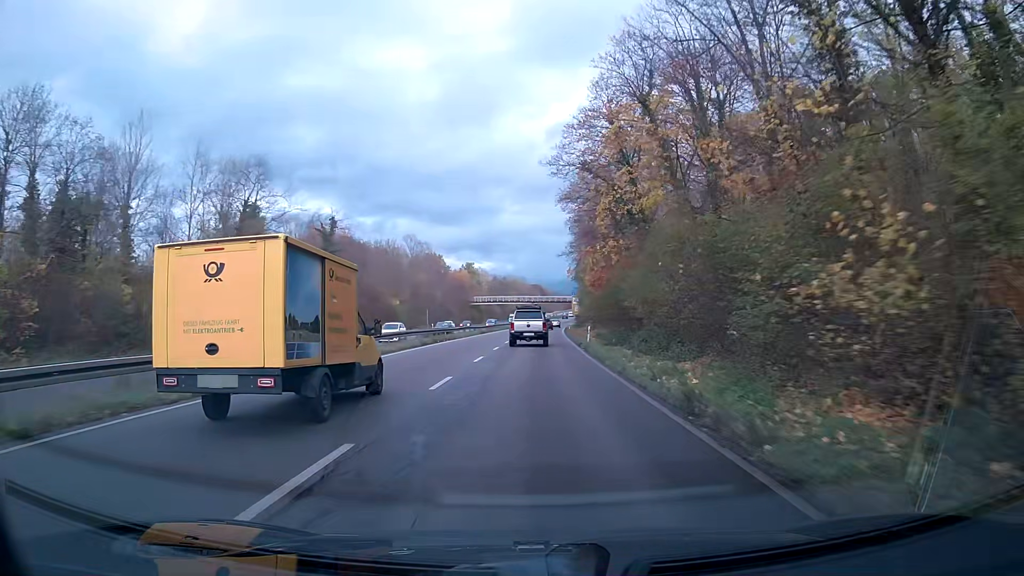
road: trunk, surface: asphalt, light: Day
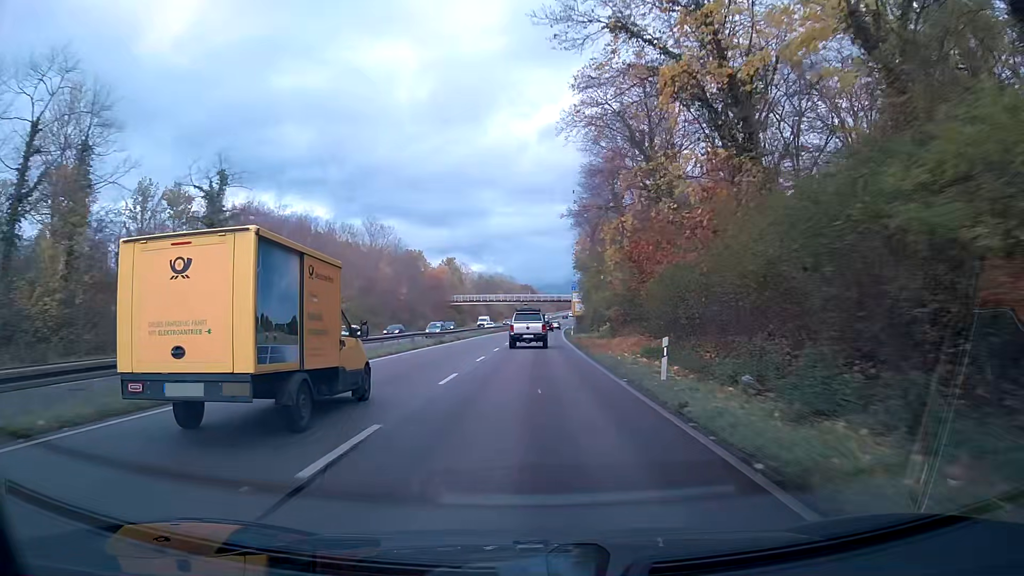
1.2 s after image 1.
(+0.2, +25.0) m; +1°
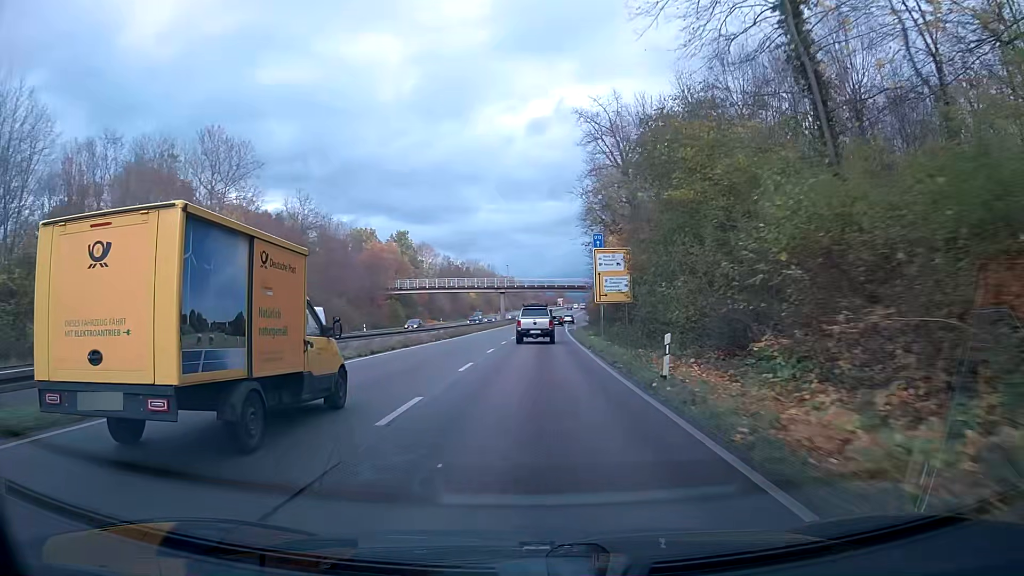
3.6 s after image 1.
(+0.4, +50.0) m; +1°
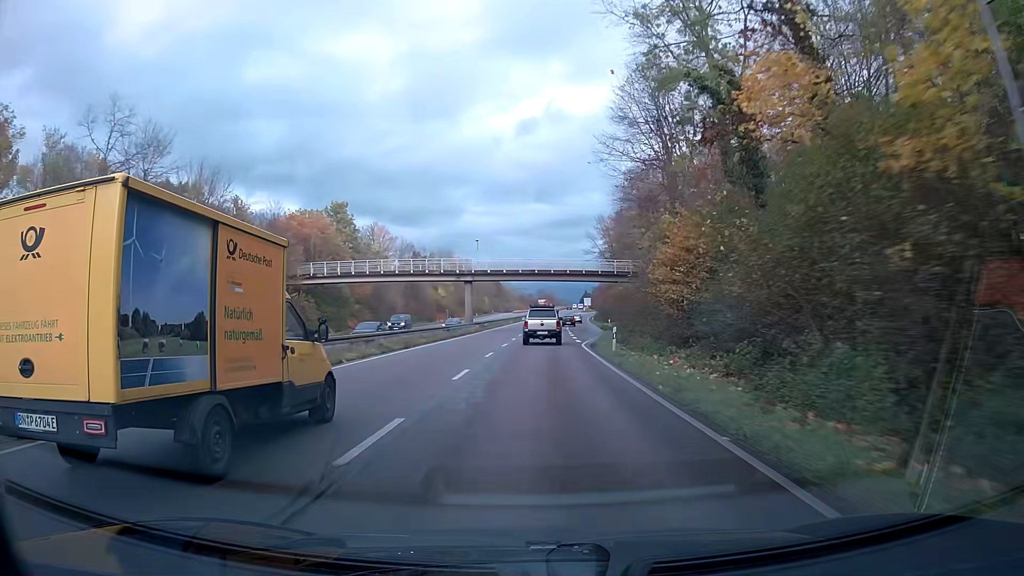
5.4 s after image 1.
(+0.4, +37.6) m; +1°
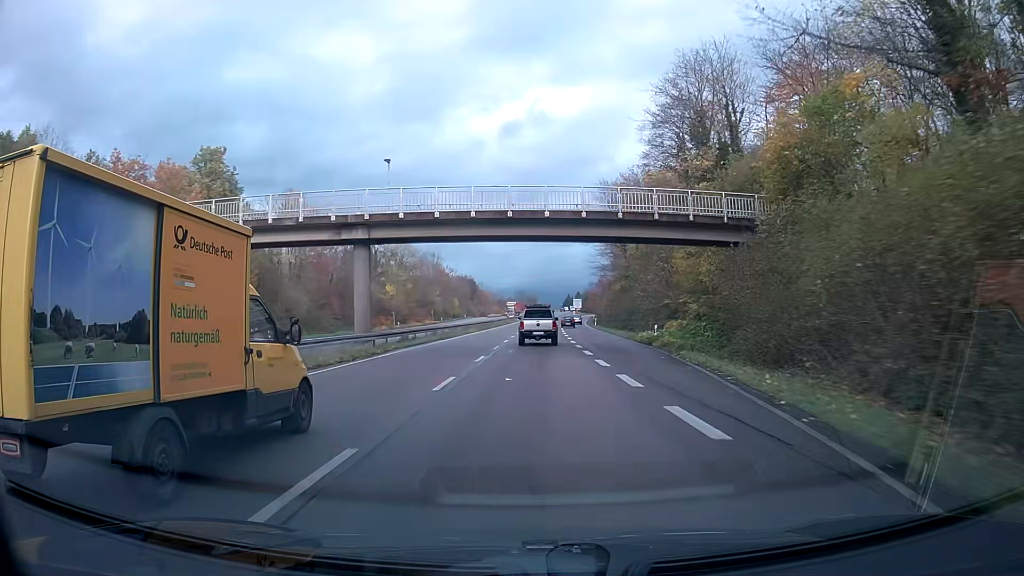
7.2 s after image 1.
(+0.5, +37.5) m; +2°
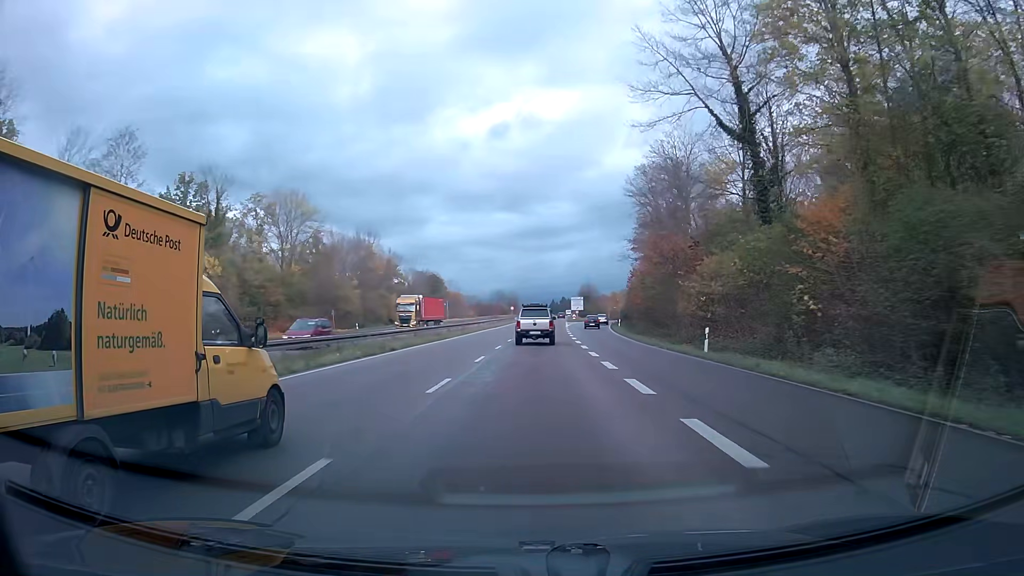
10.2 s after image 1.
(+0.8, +62.3) m; +1°
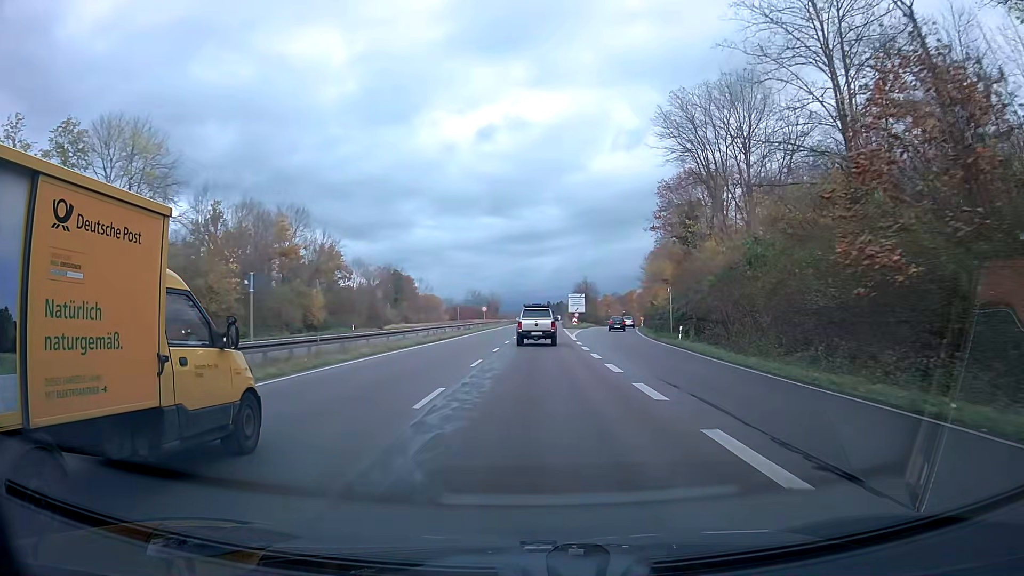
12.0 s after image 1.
(+0.4, +37.3) m; +1°
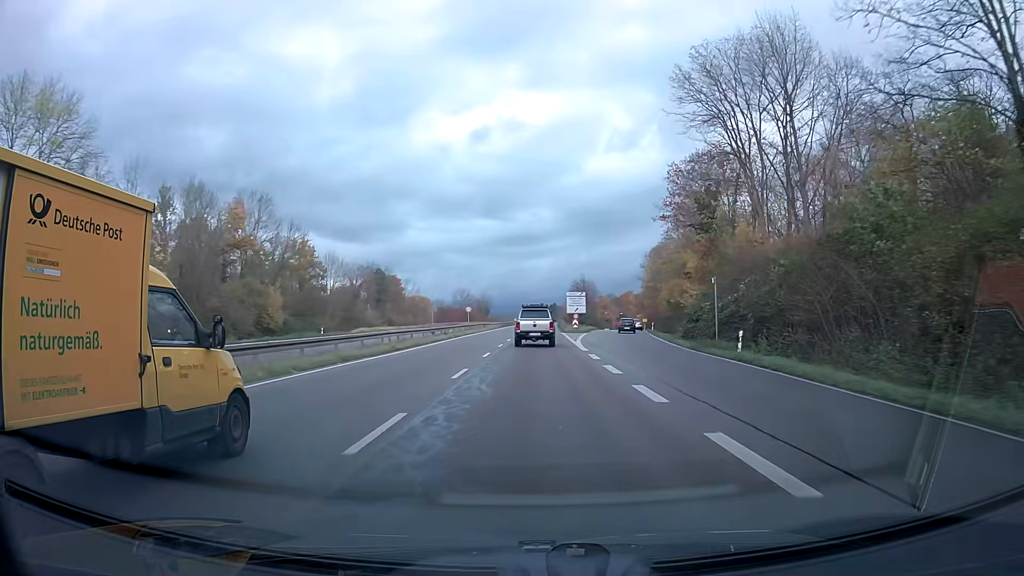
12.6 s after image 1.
(+0.1, +12.4) m; +1°
